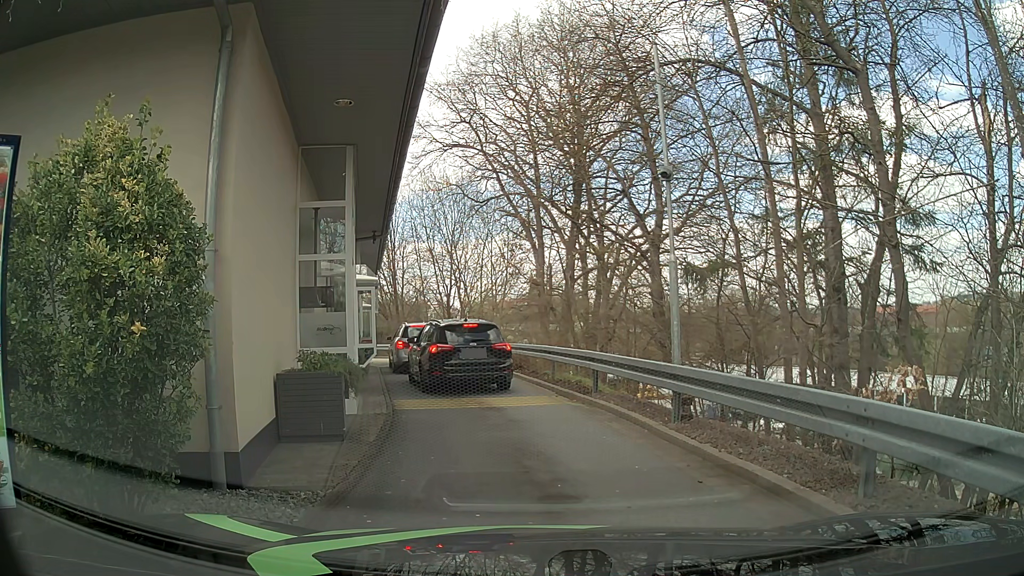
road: tertiary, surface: asphalt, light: Day
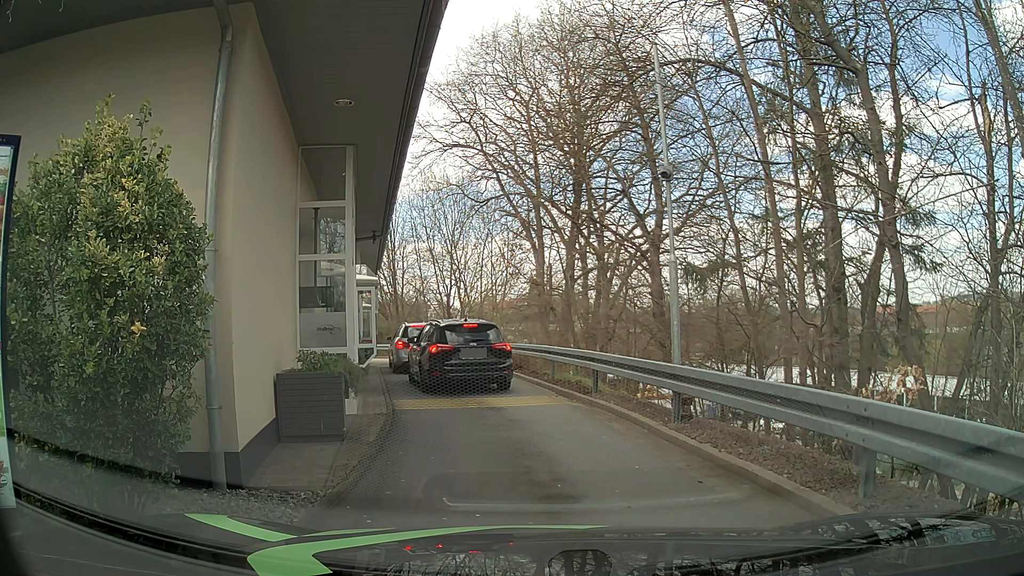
(0.0, 0.0) m; 0°
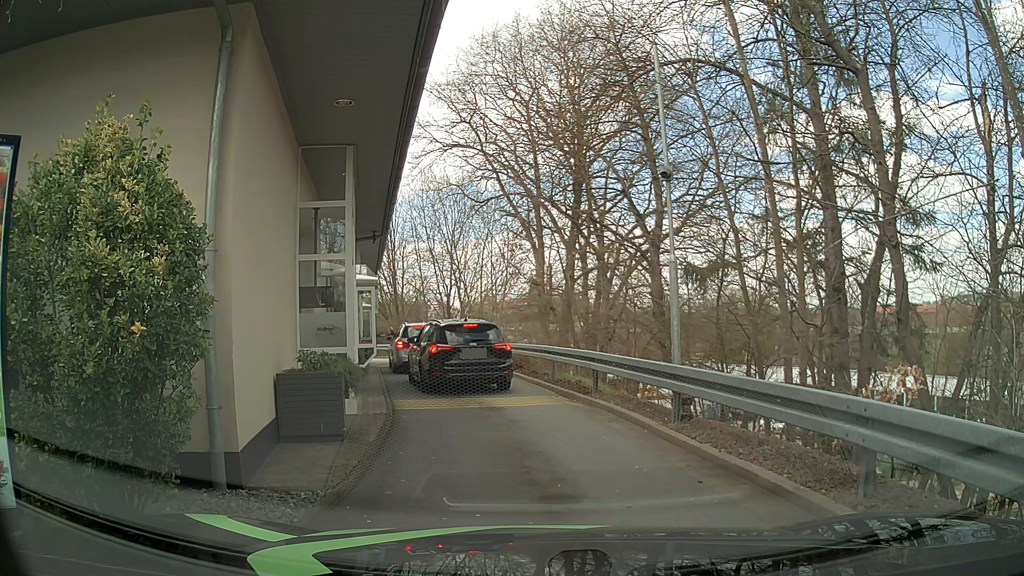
(0.0, 0.0) m; 0°
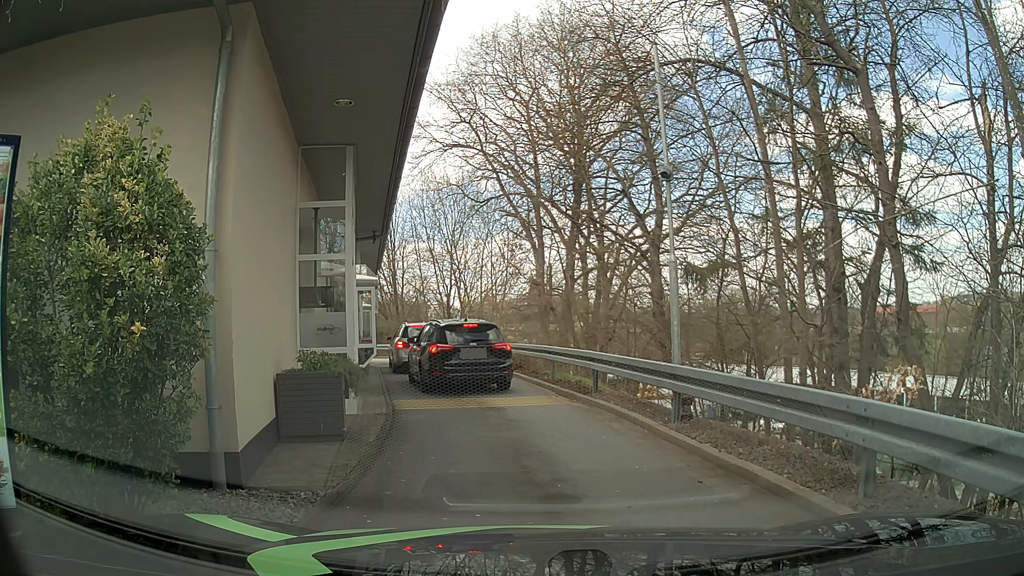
(0.0, 0.0) m; 0°
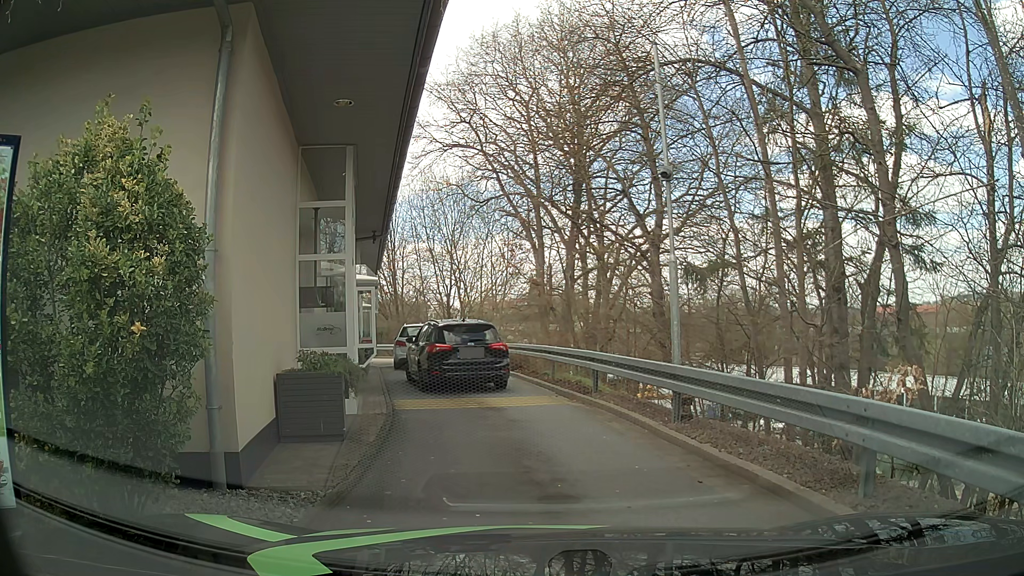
(0.0, 0.0) m; 0°
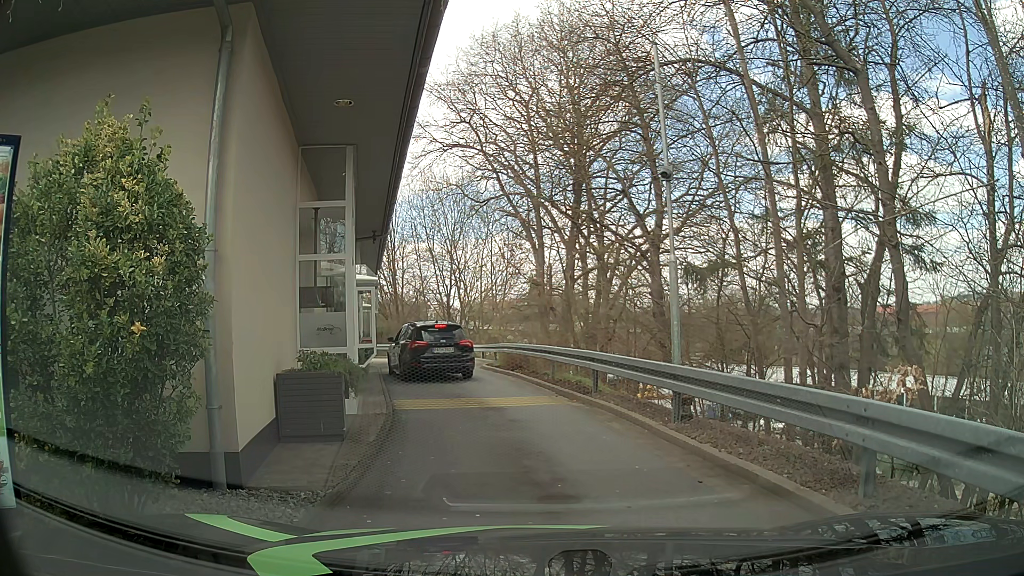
(0.0, 0.0) m; 0°
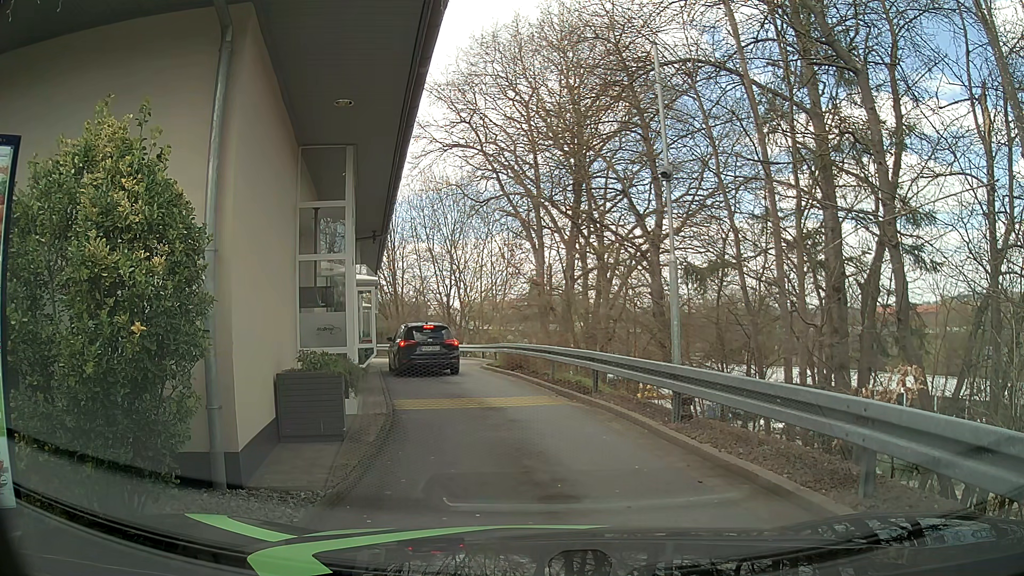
(0.0, 0.0) m; 0°
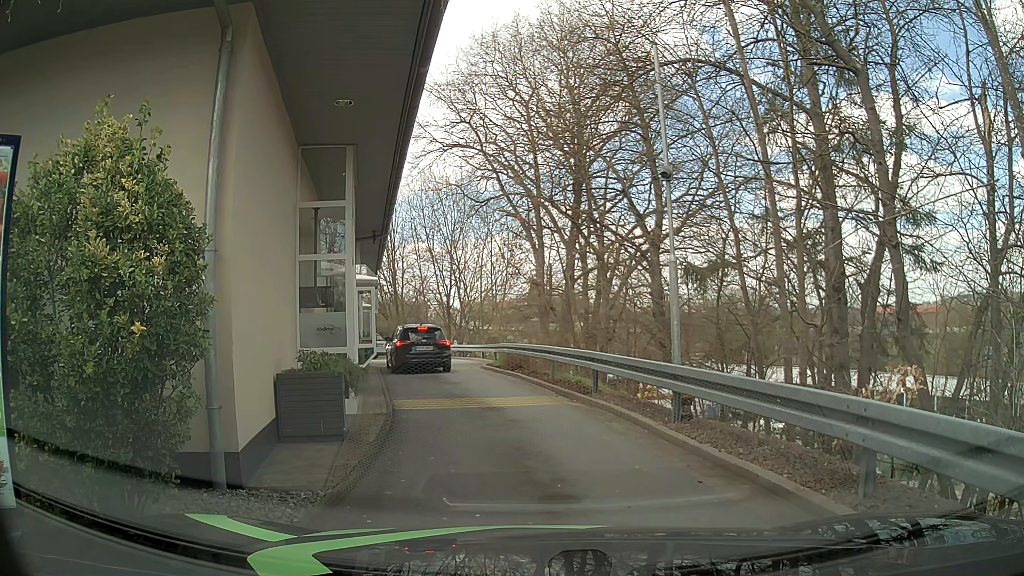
(0.0, 0.0) m; 0°
